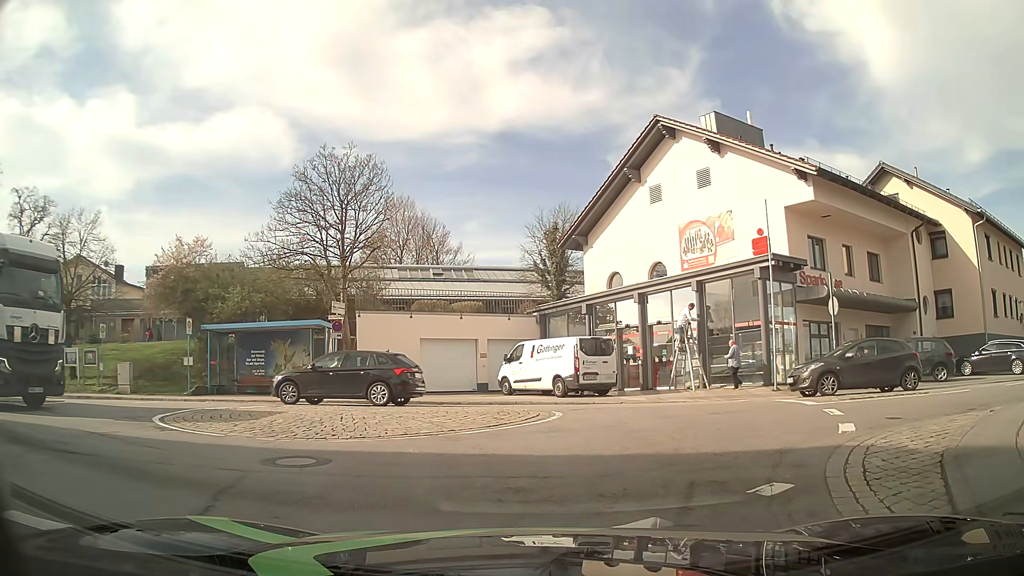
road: unclassified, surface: asphalt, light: Day
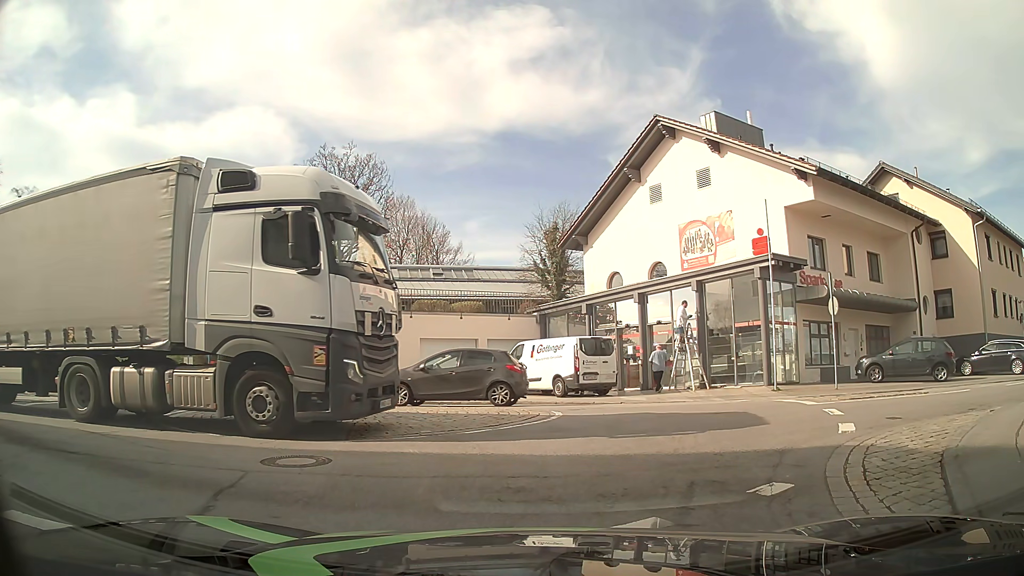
(0.0, 0.0) m; 0°
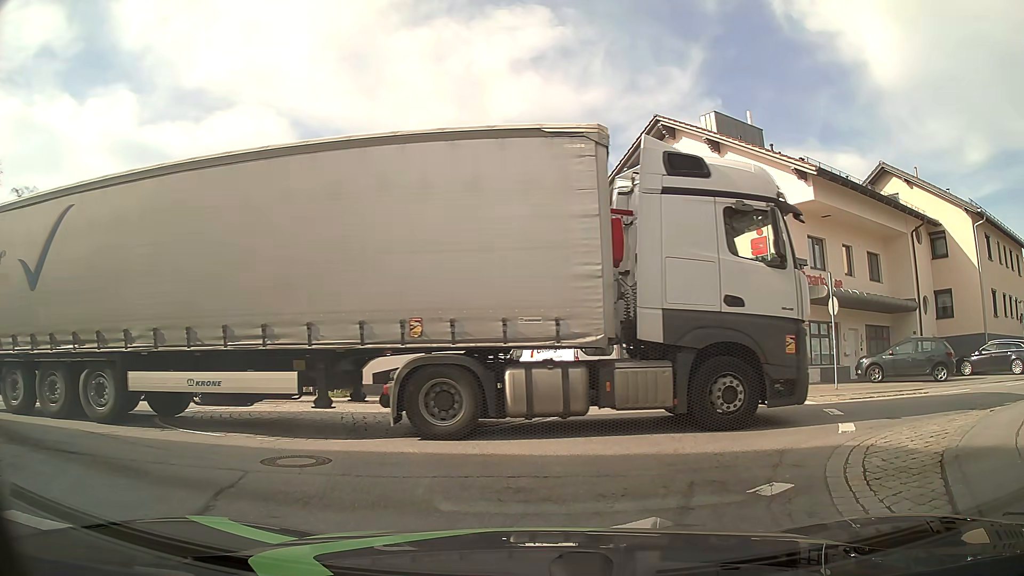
(0.0, 0.0) m; 0°
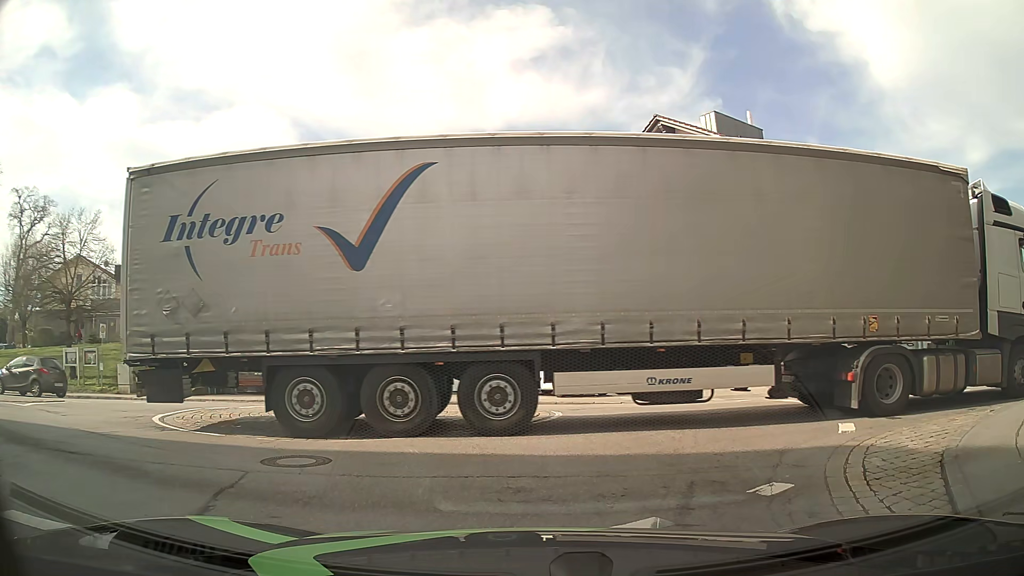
(0.0, 0.0) m; 0°
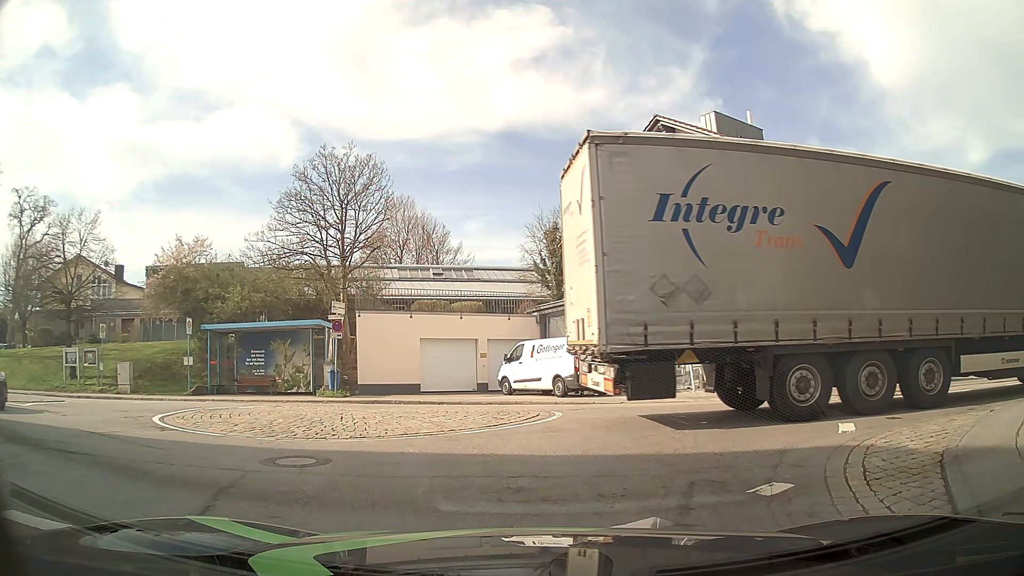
(0.0, 0.0) m; 0°
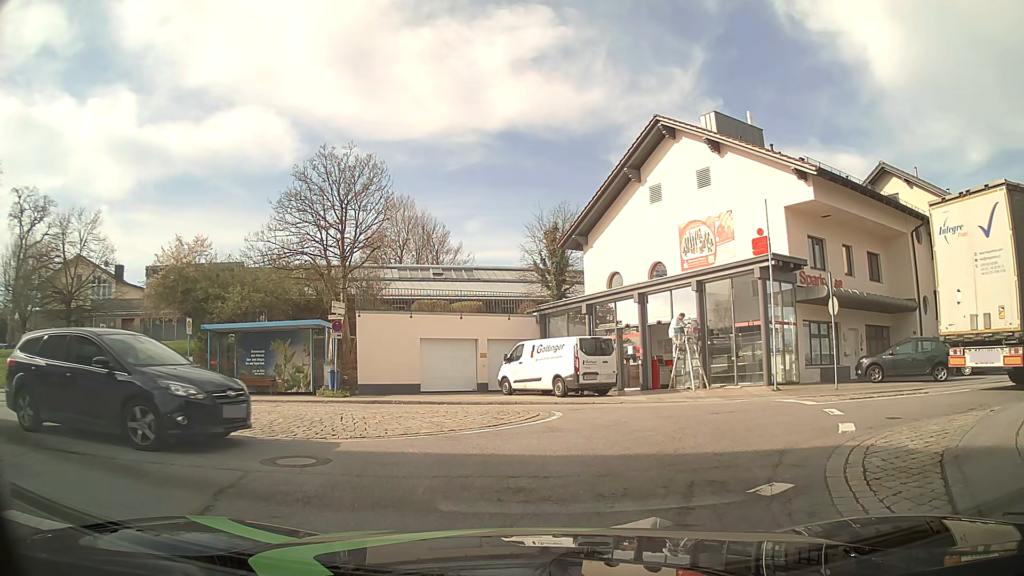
(0.0, 0.0) m; 0°
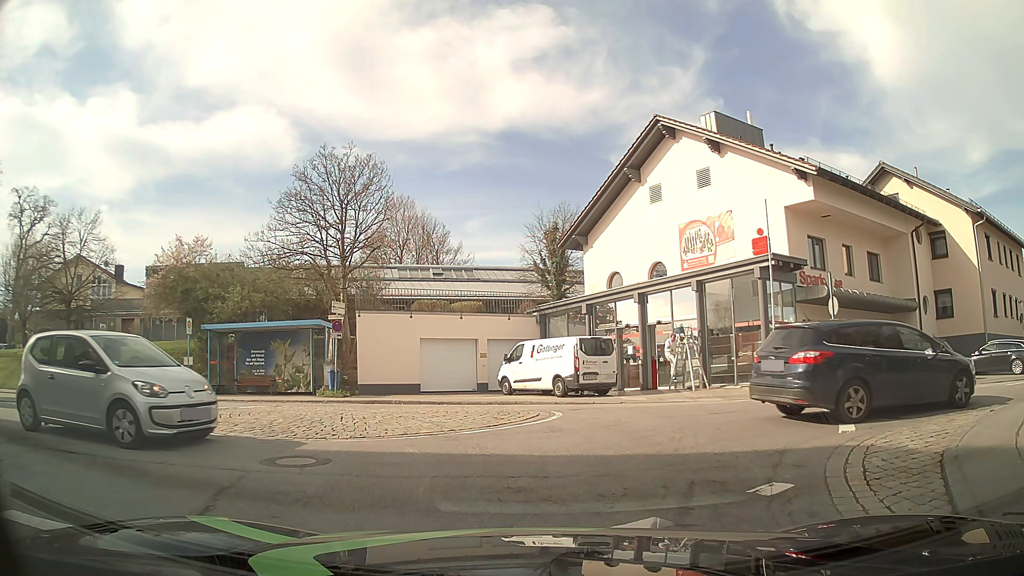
(0.0, 0.0) m; 0°
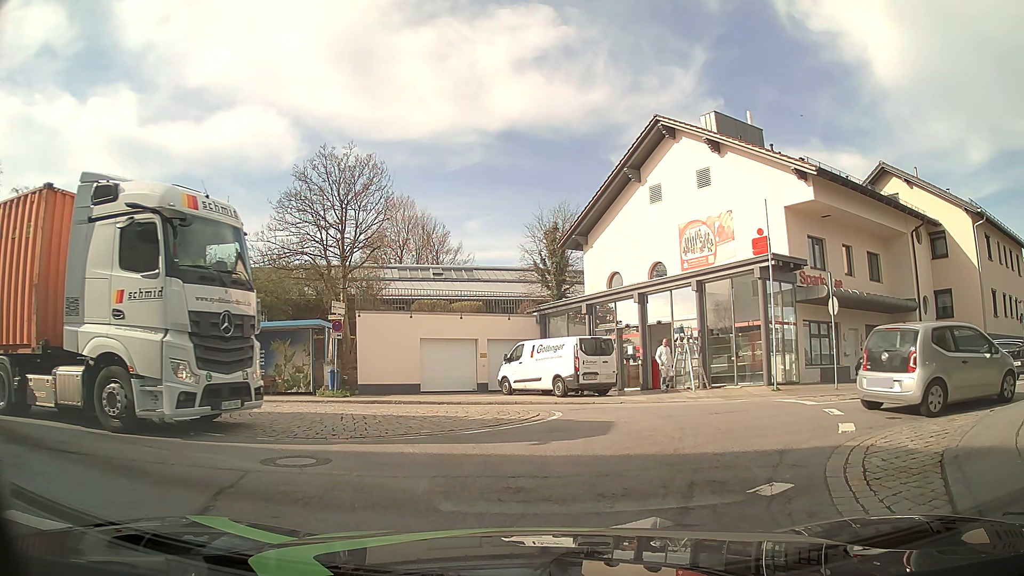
(0.0, 0.0) m; 0°
